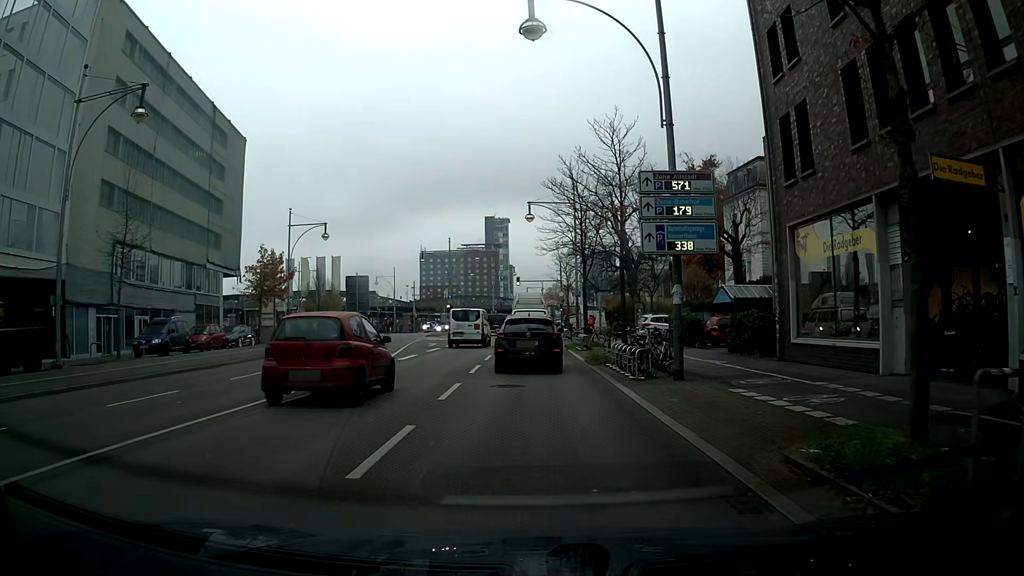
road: primary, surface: asphalt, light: Day
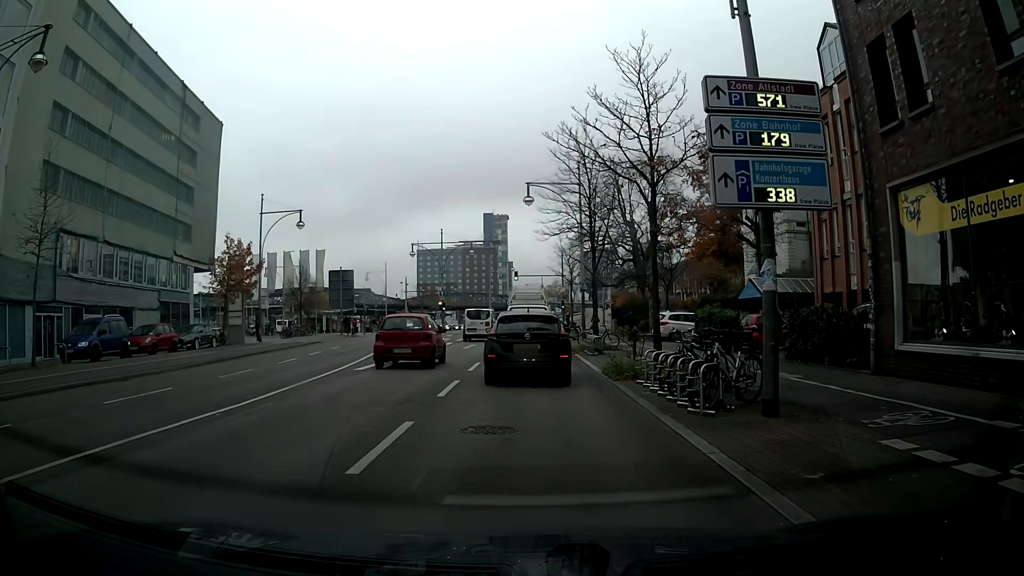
(0.0, +5.7) m; -1°
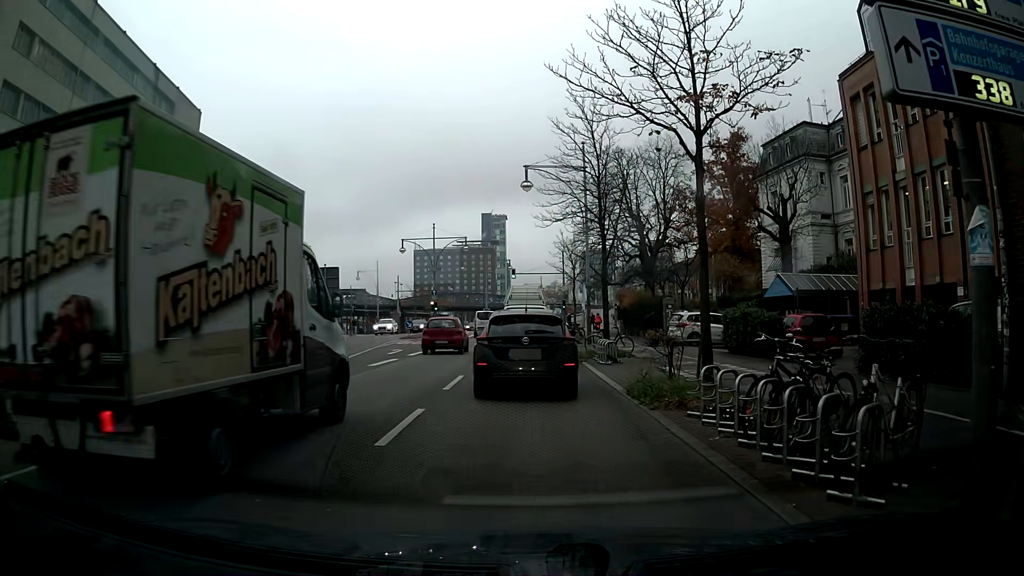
(-0.1, +4.6) m; -1°
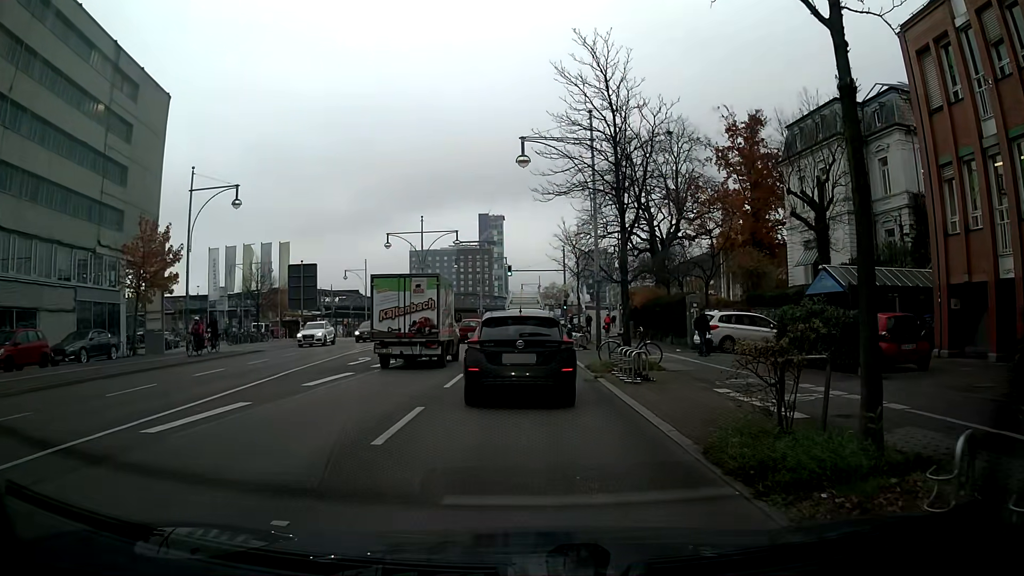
(+0.1, +5.8) m; +2°
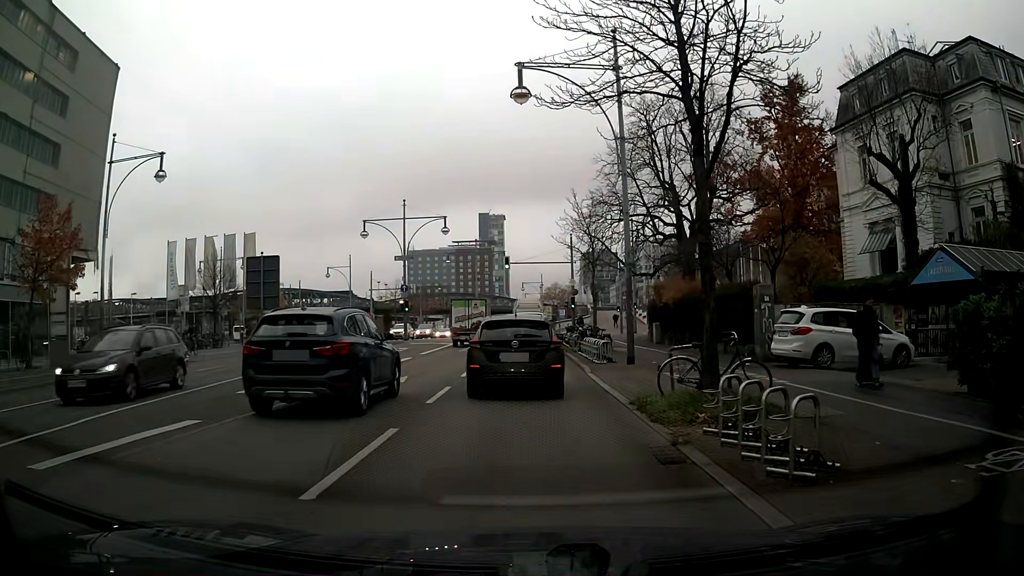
(-0.1, +9.1) m; -1°
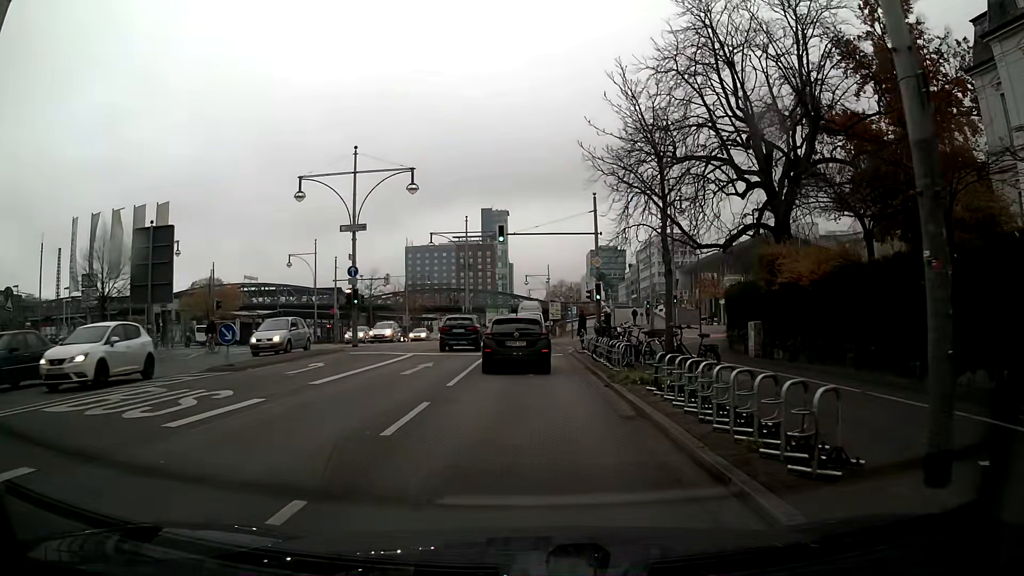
(-0.1, +15.8) m; 0°
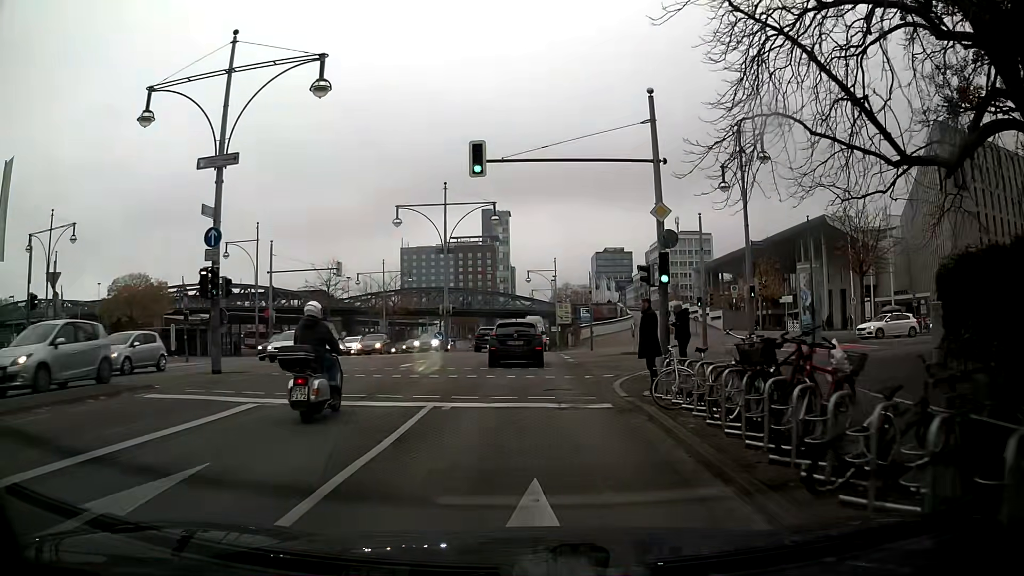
(0.0, +16.3) m; 0°
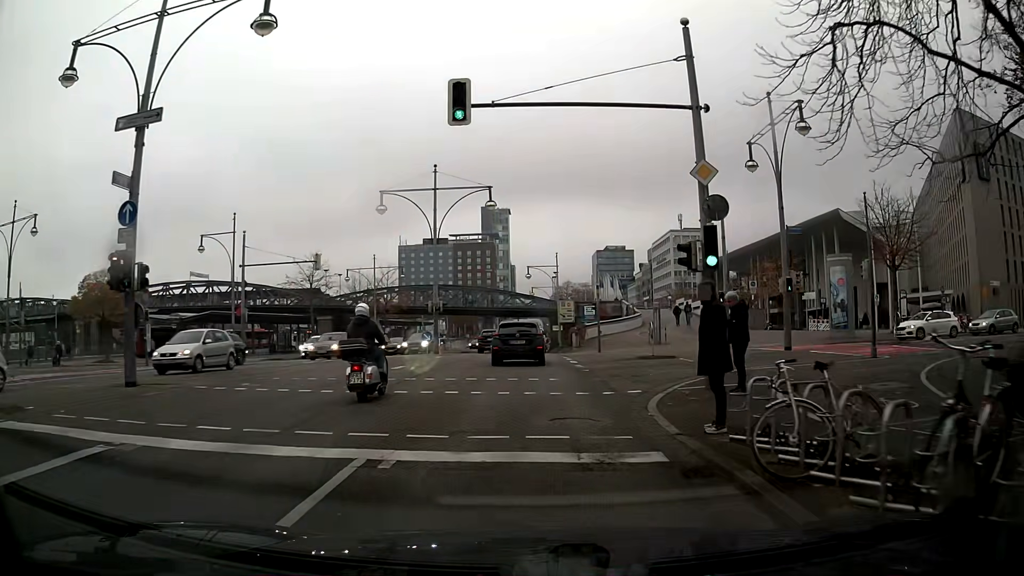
(0.0, +4.6) m; 0°
(0, +10) (0, +20) (0, +30) (0, +40) (0, +50) (0, +60) (0, +70) (0, +80) (0, +90) (0, +100) m
